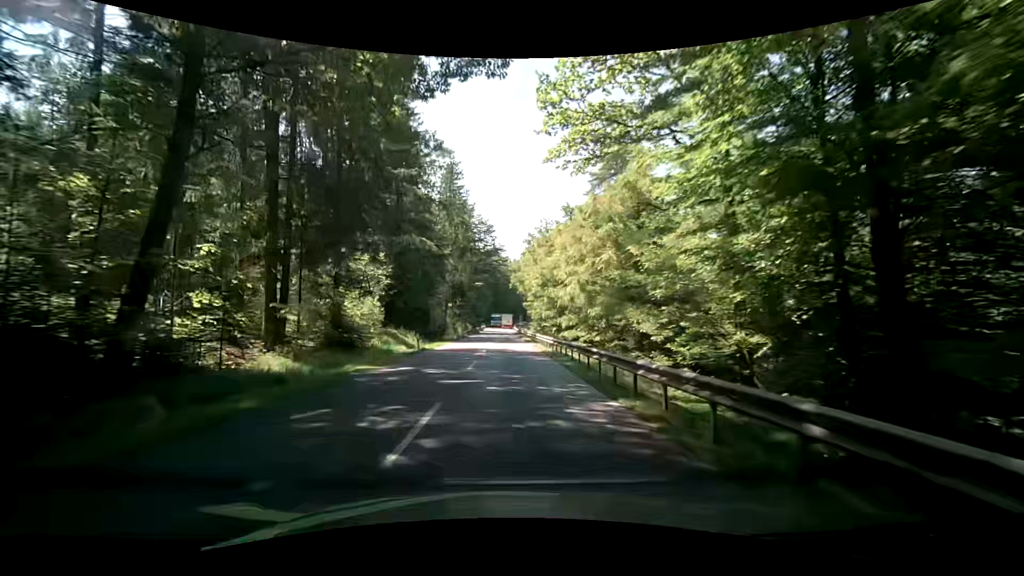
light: Day
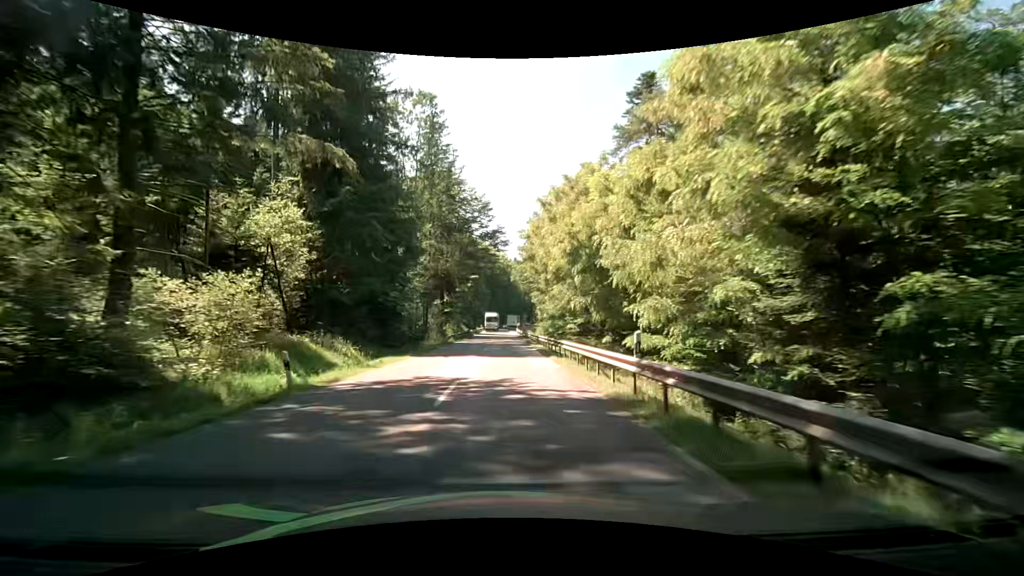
(-0.2, +18.2) m; -1°
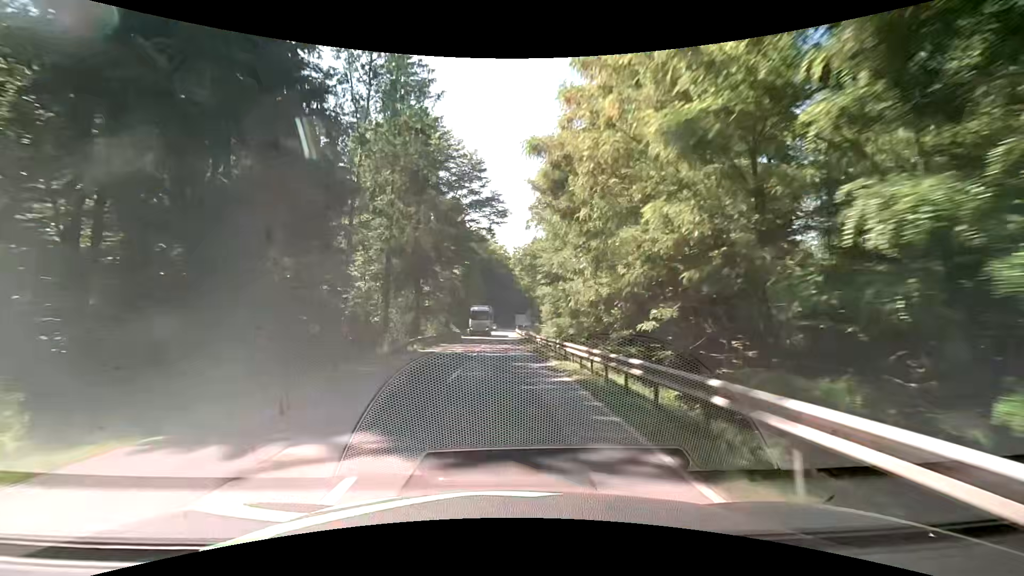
(0.0, +18.2) m; 0°
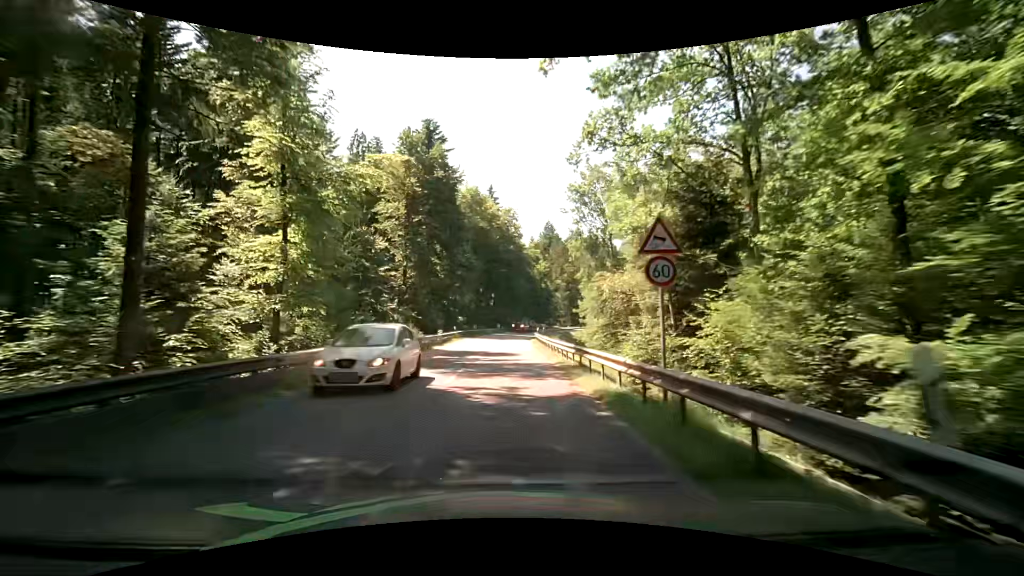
(-0.4, +45.6) m; -2°
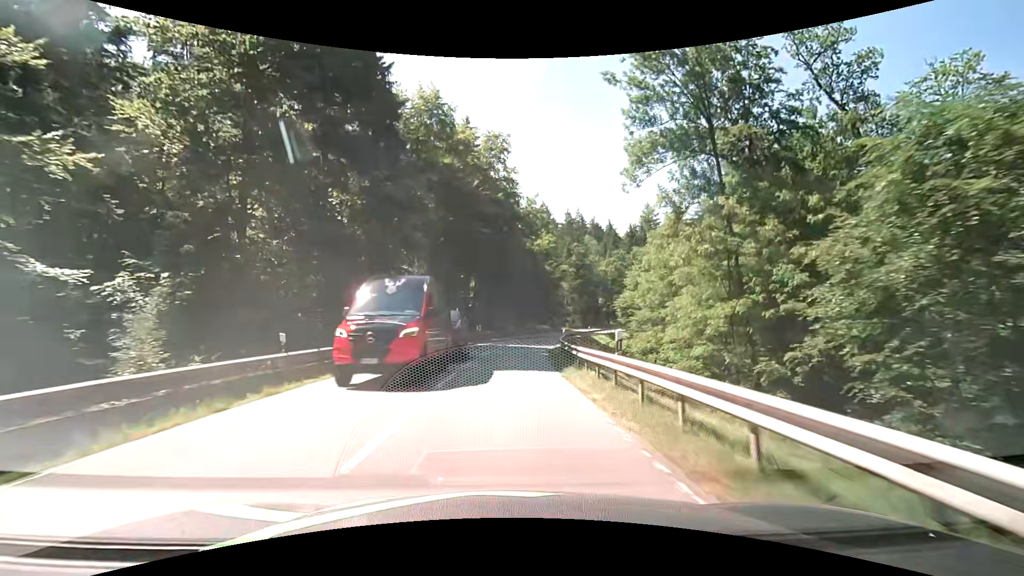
(+0.7, +36.3) m; +2°
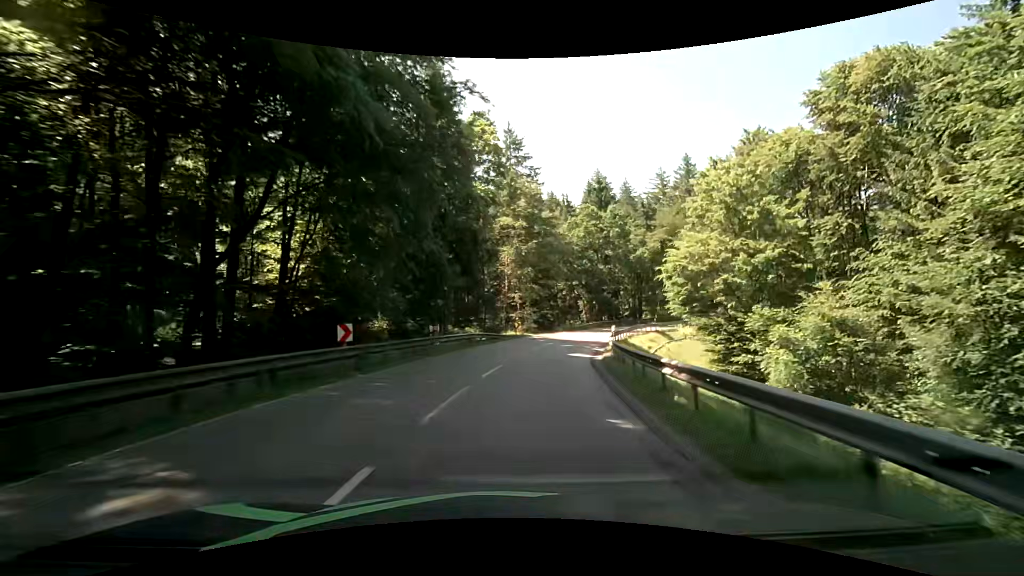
(+2.5, +45.4) m; +9°
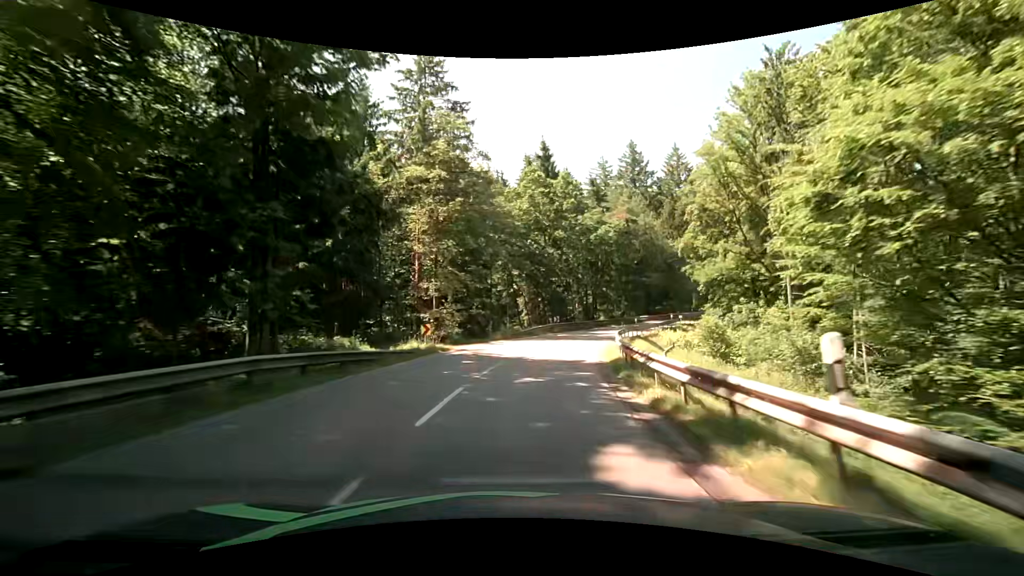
(+1.2, +18.1) m; +7°
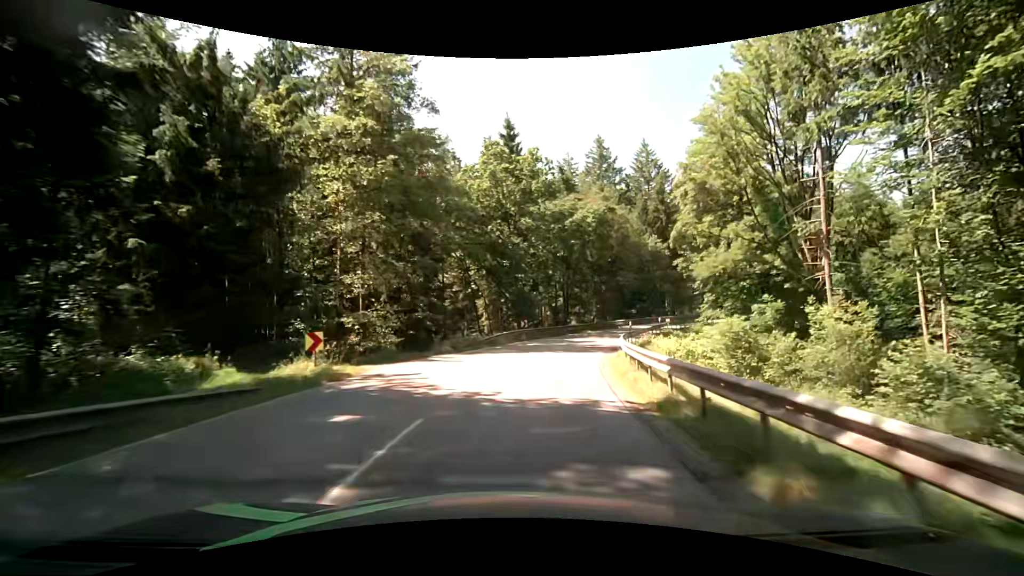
(+0.4, +9.1) m; +5°
(0, +10) (+2, +20) (+4, +30) (+8, +39) (+12, +48) (+17, +56) (+23, +65) (+29, +72) (+36, +80) (+44, +87) m
